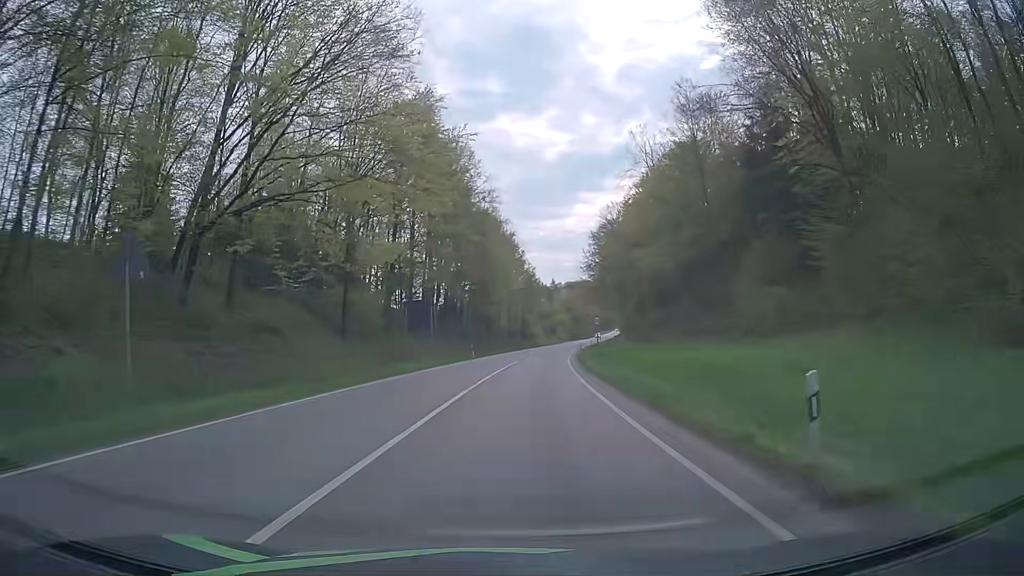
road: primary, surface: asphalt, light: Day
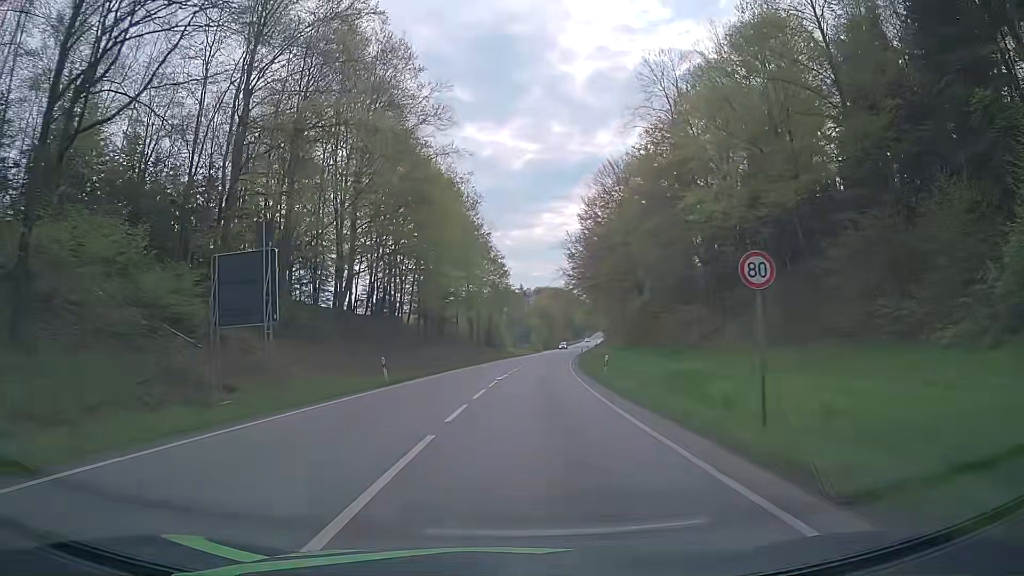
(+0.6, +29.0) m; +3°
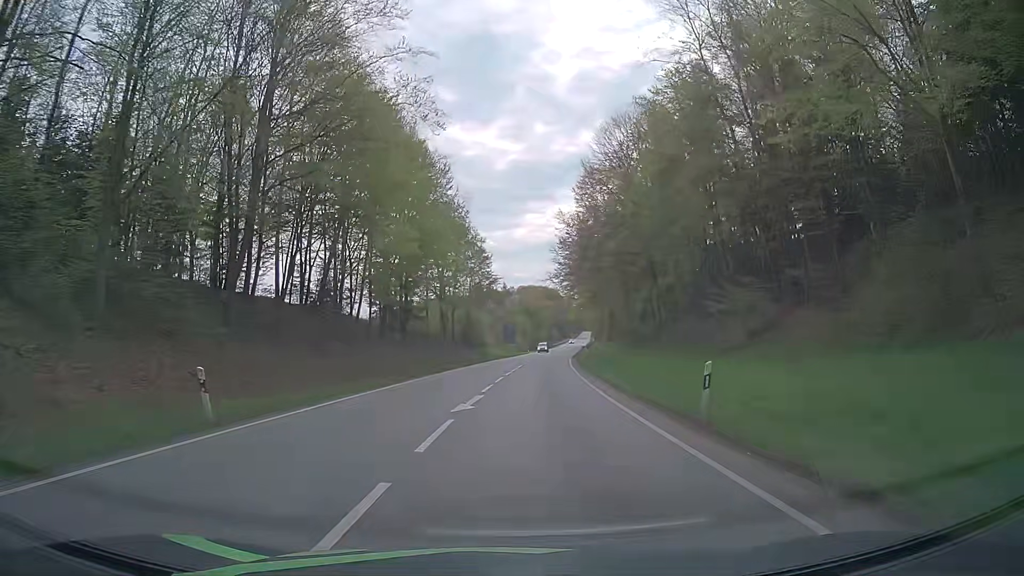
(+0.1, +16.1) m; +2°
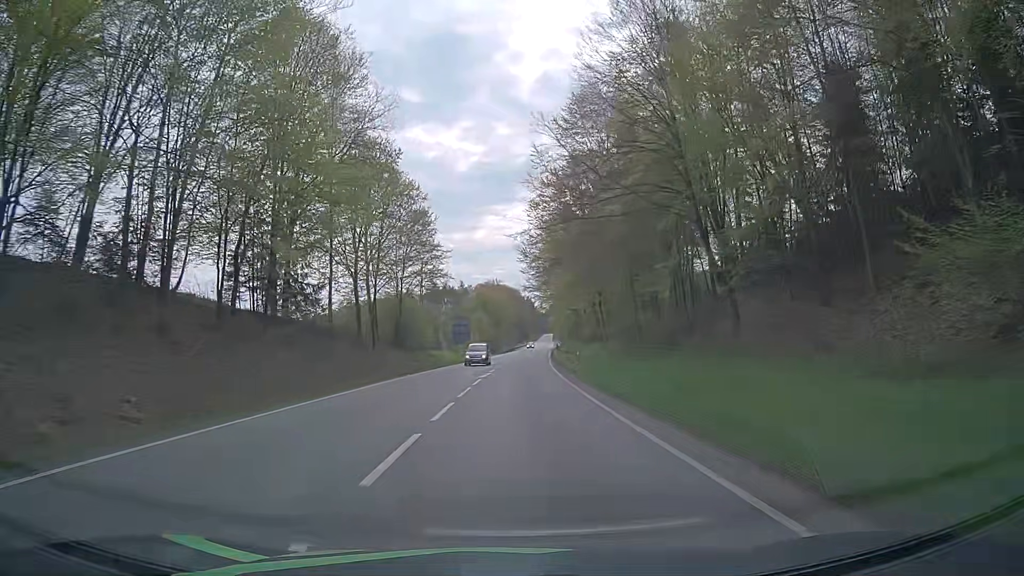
(+0.5, +26.3) m; +3°
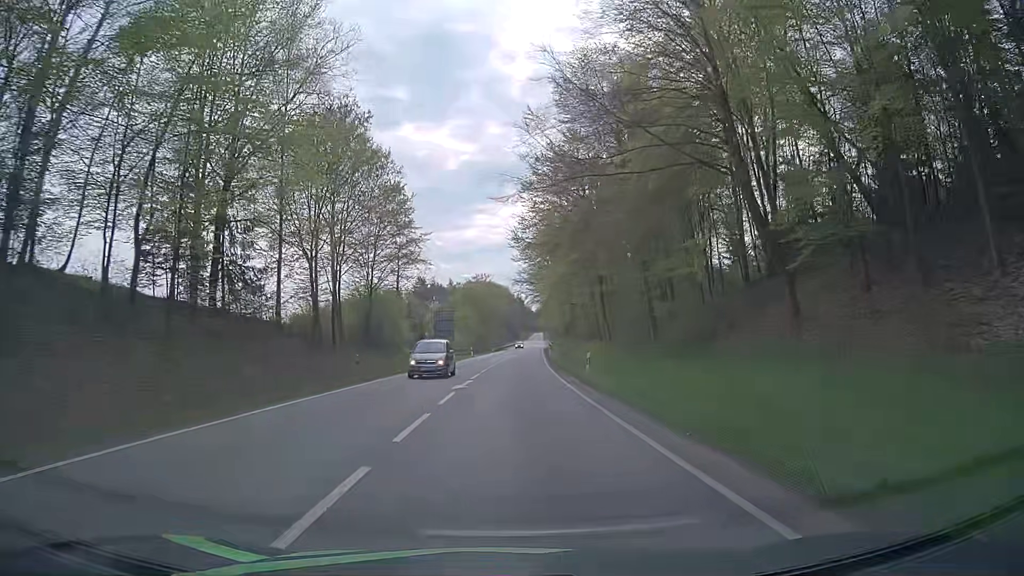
(+0.1, +9.1) m; +2°
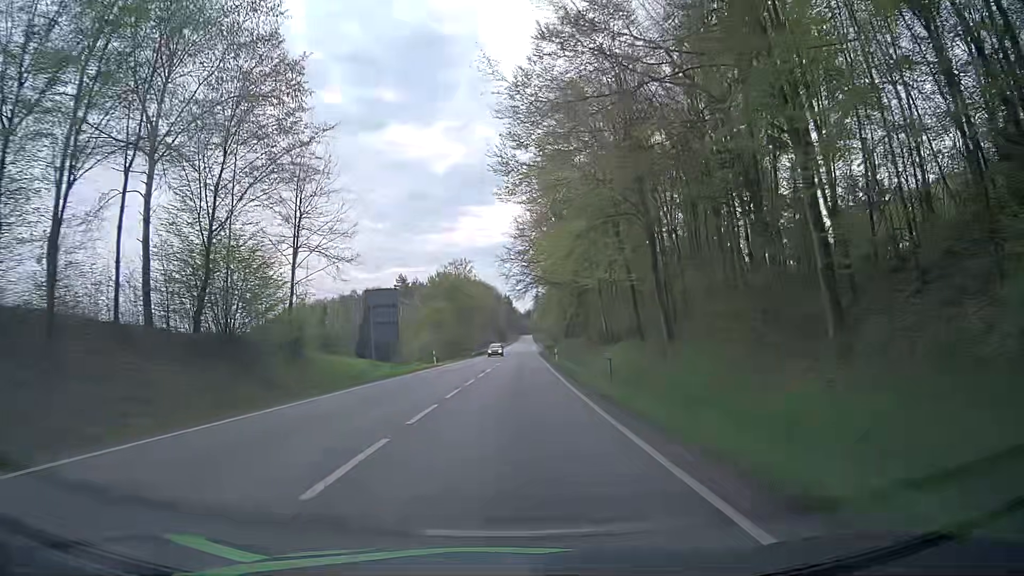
(-0.1, +27.7) m; -2°
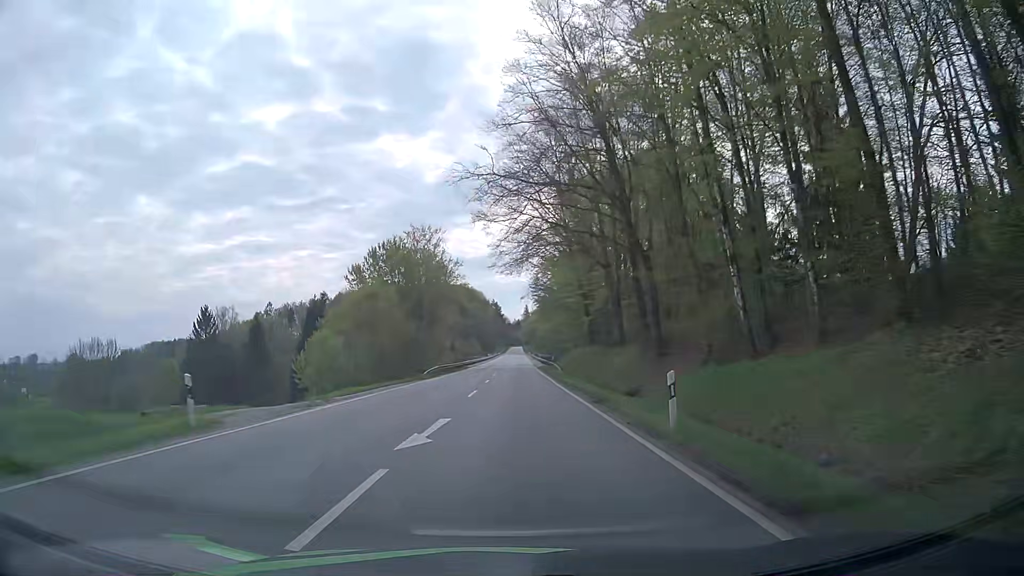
(+1.7, +38.0) m; +3°
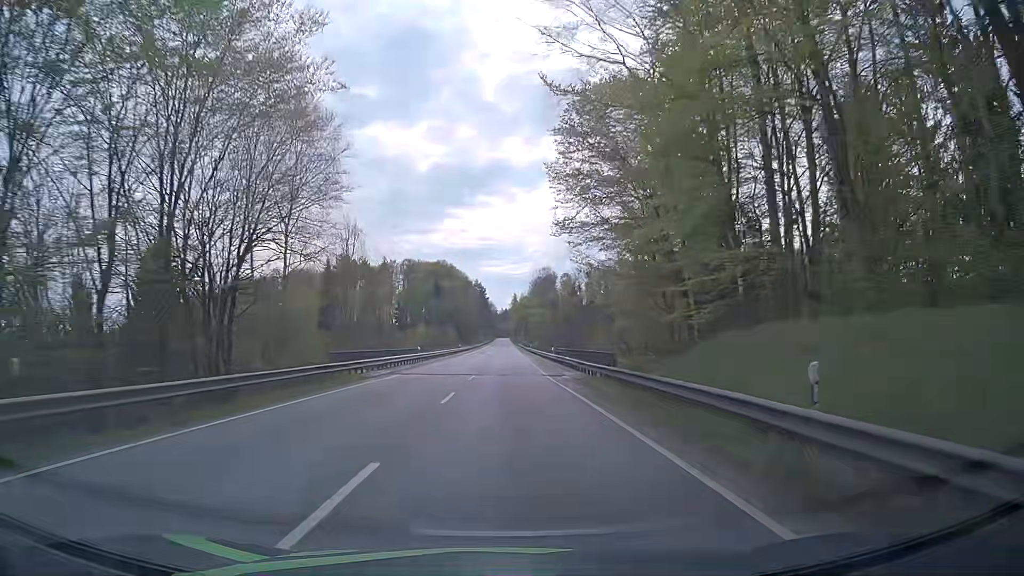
(+0.5, +55.0) m; +2°
(0, +10) (0, +20) (0, +30) (0, +40) (0, +50) (0, +60) (0, +70) (0, +80) (0, +90) (0, +100) m
